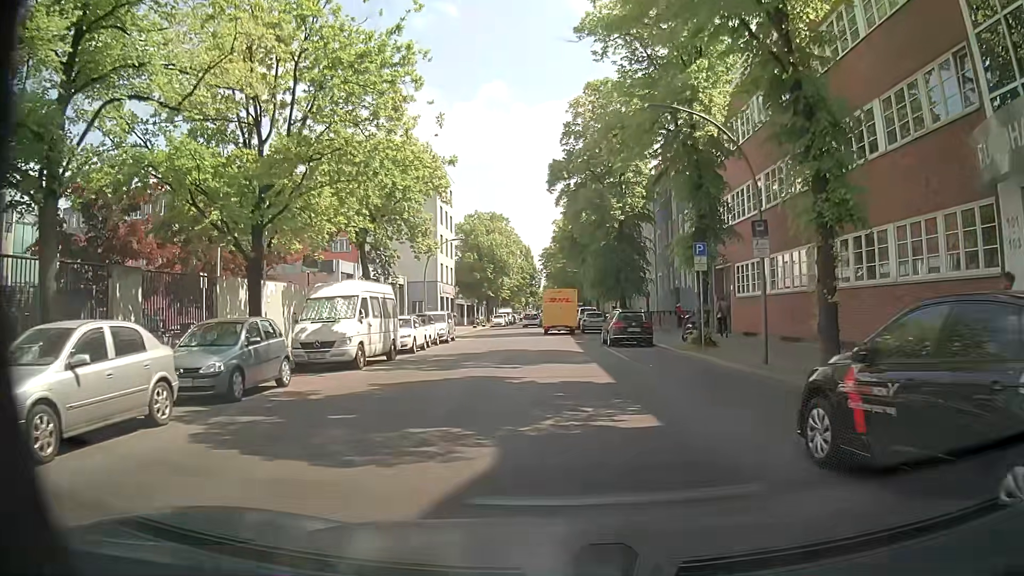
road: residential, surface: asphalt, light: Day
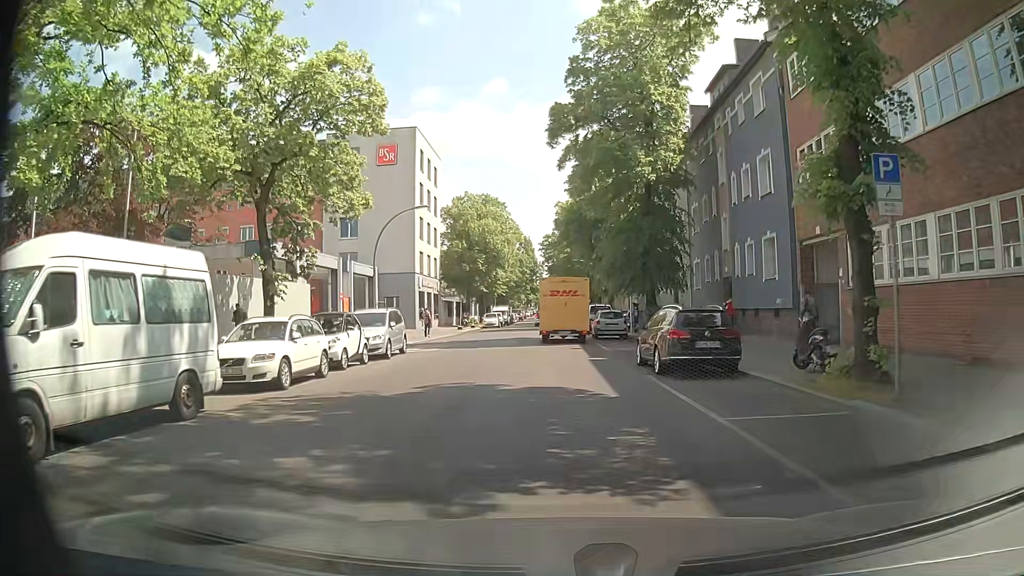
(0.0, +12.6) m; -2°
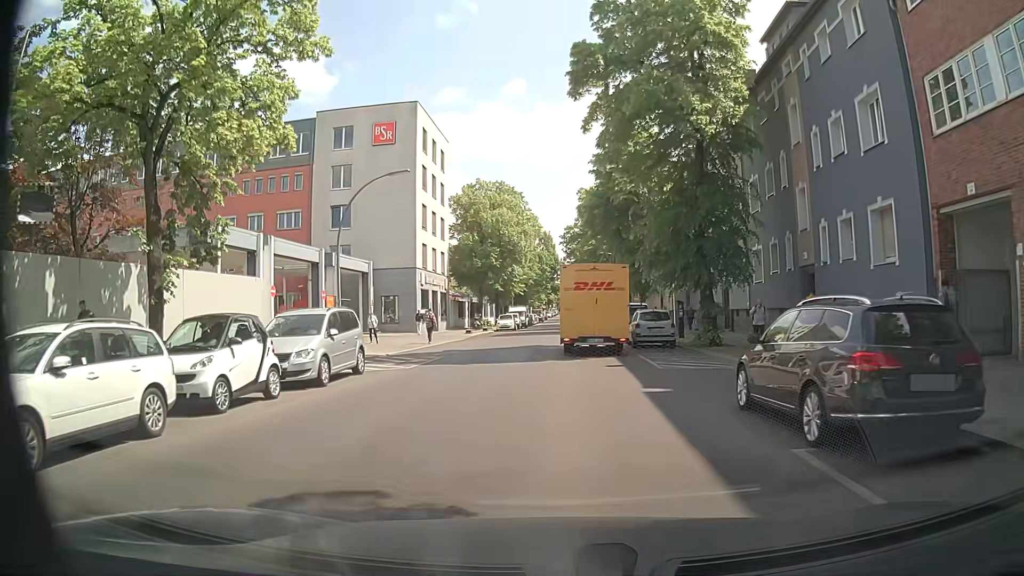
(+0.1, +8.1) m; +2°
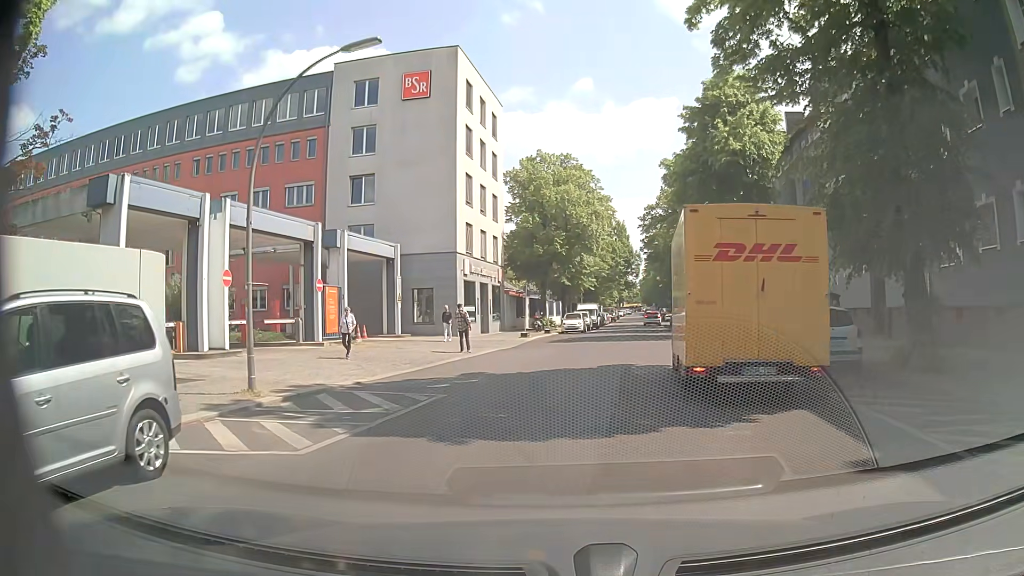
(-0.9, +11.3) m; -8°
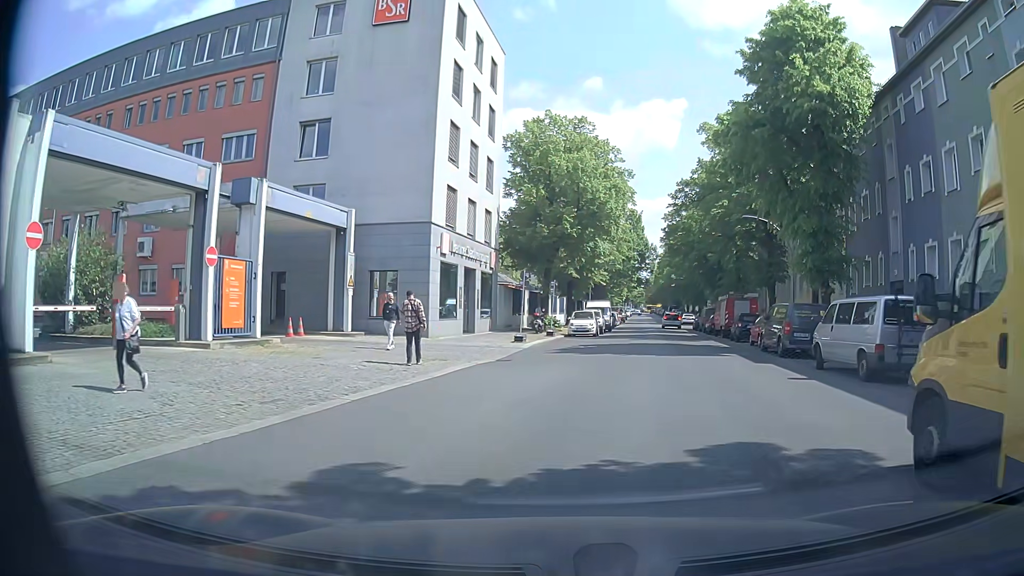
(-0.2, +10.5) m; +1°
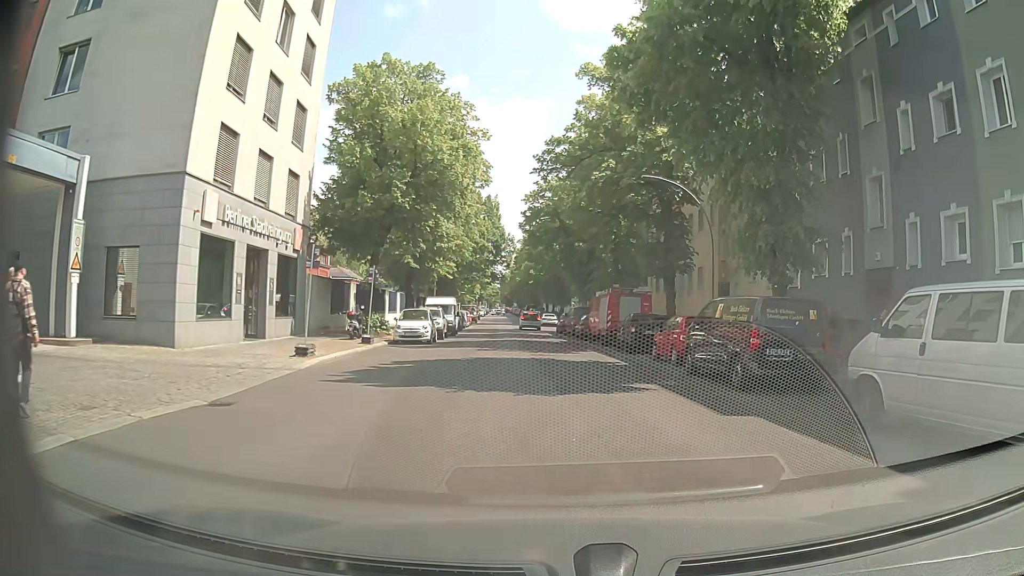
(+1.0, +10.2) m; +11°
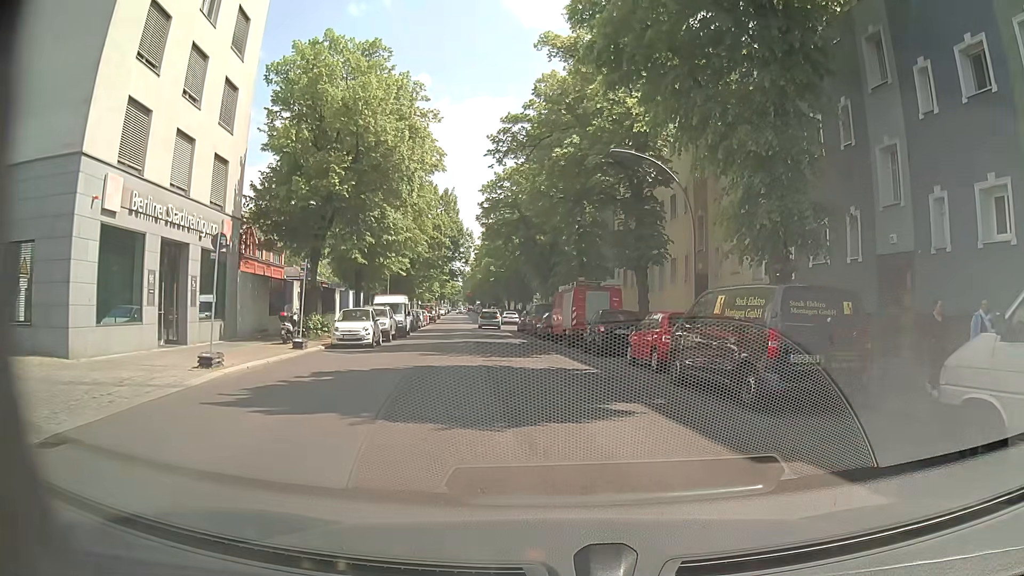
(+0.1, +3.4) m; +3°
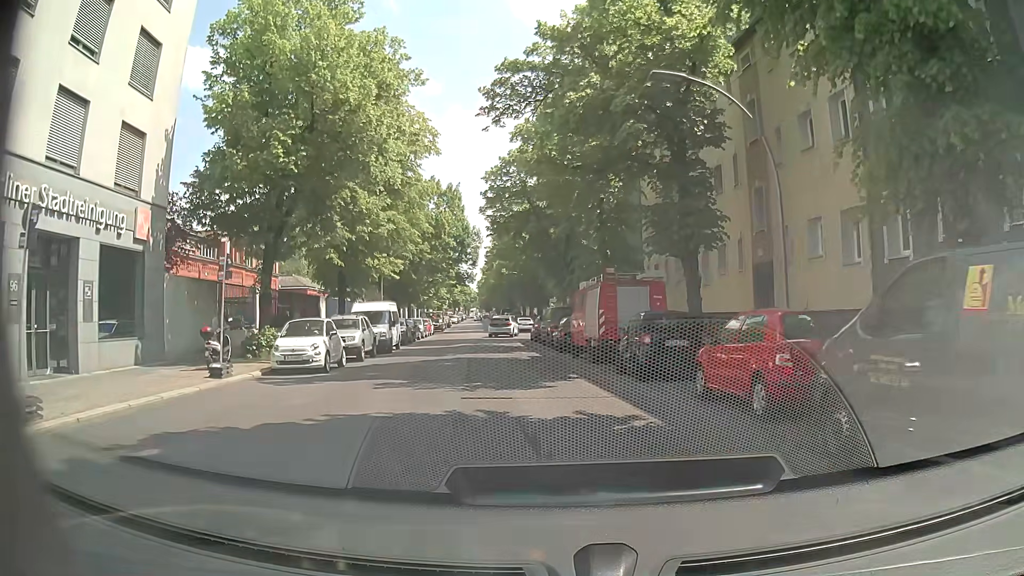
(0.0, +7.1) m; -1°
(0, +10) (-1, +20) (-3, +30) (-4, +40) (-5, +50) (-6, +60) (-7, +70) (-9, +79) (-10, +89) (-11, +99) m
